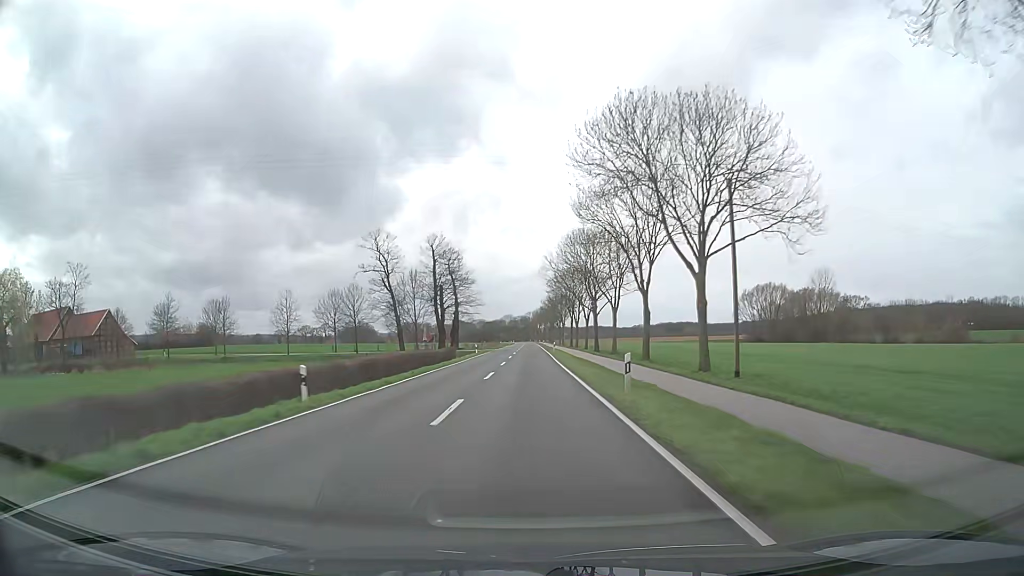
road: secondary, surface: asphalt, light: Day
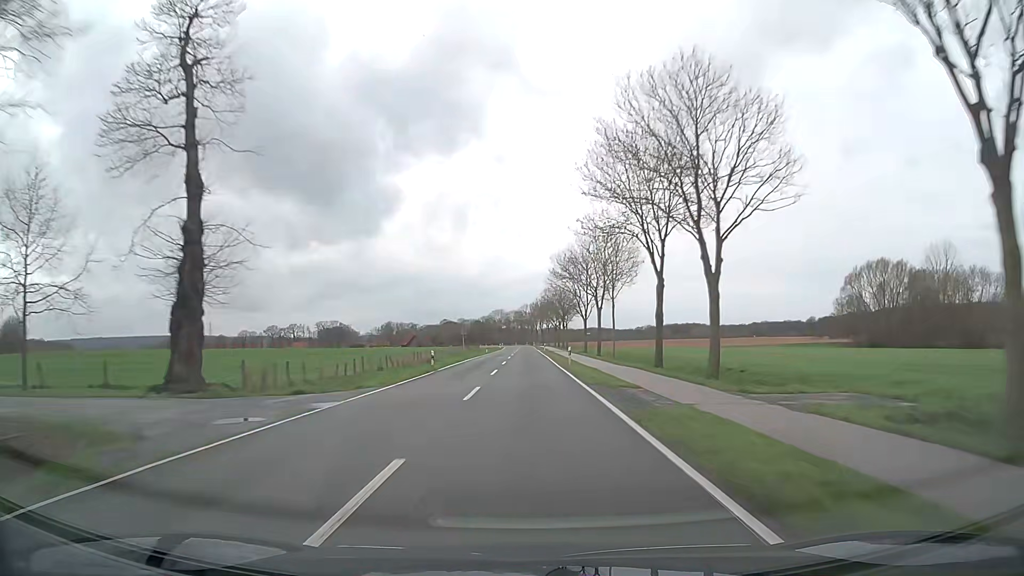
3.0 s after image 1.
(+0.4, +79.1) m; 0°
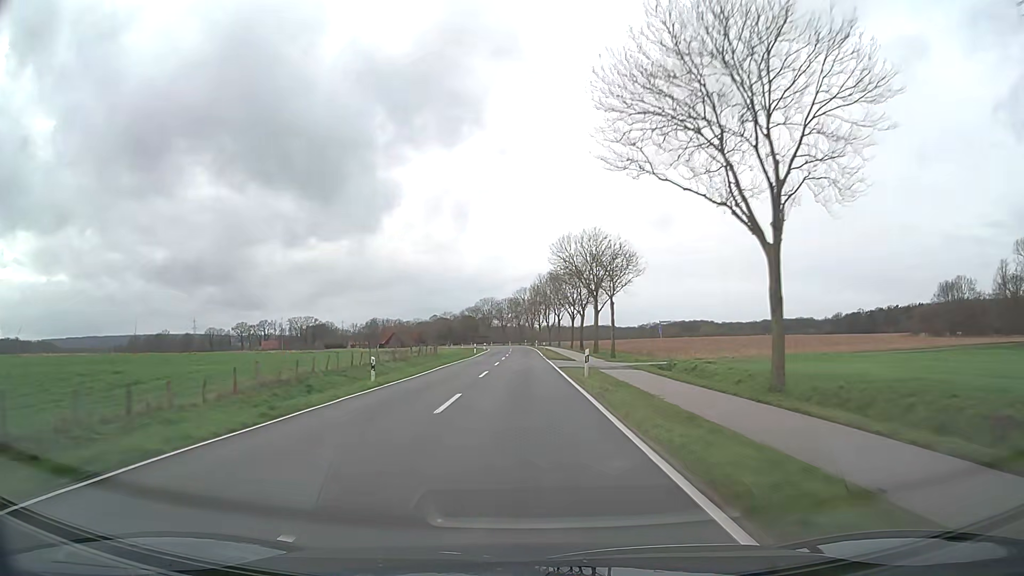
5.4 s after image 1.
(0.0, +63.1) m; 0°
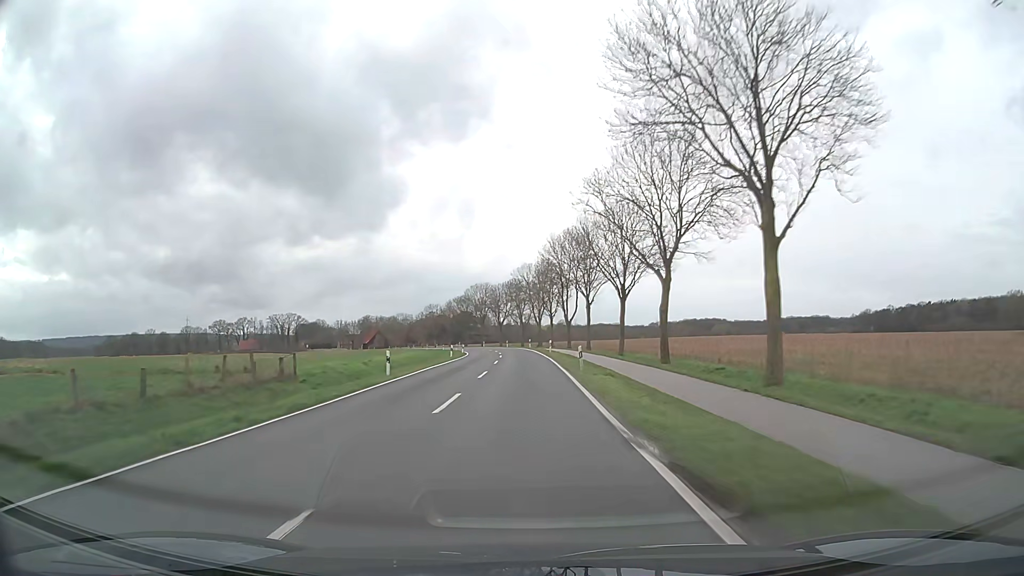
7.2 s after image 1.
(-0.2, +47.2) m; 0°
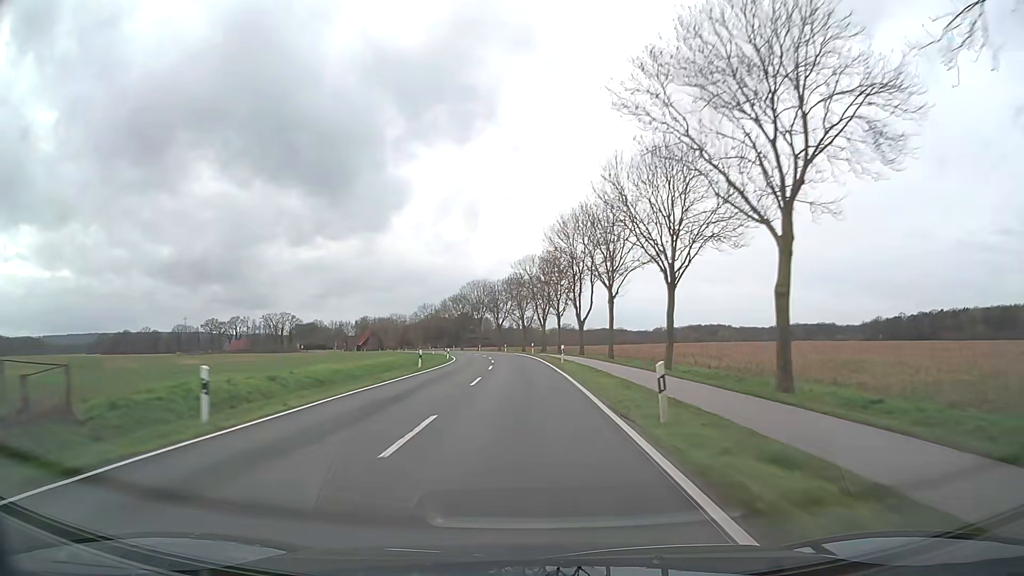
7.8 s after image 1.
(-0.1, +15.7) m; -1°
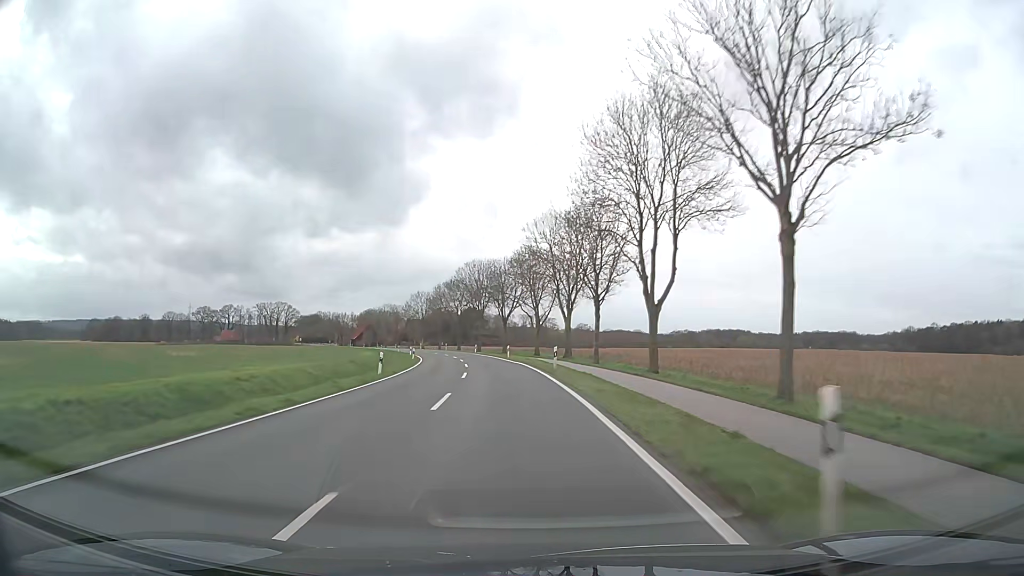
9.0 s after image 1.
(-0.1, +31.4) m; -1°
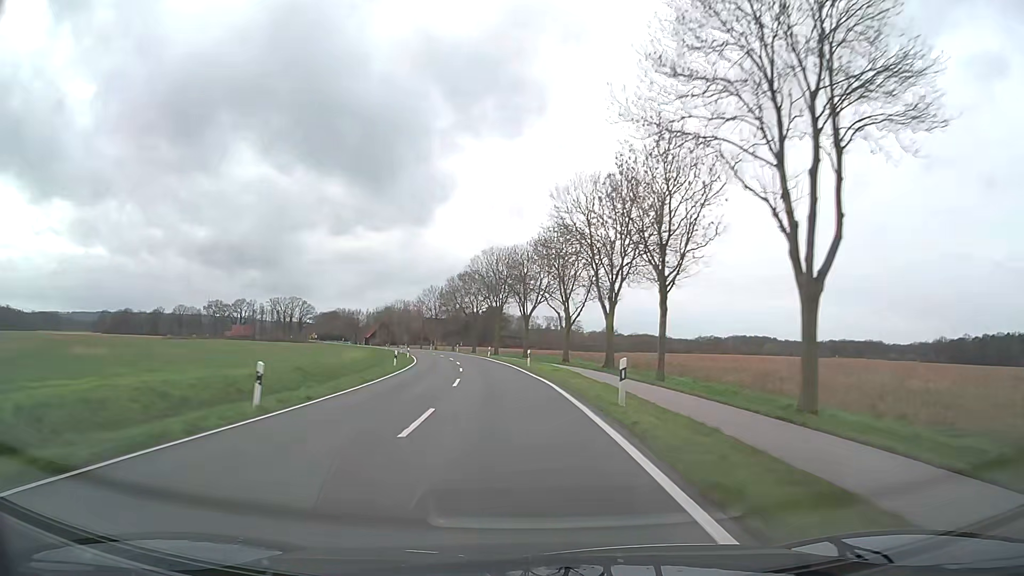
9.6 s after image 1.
(-0.2, +15.7) m; -2°
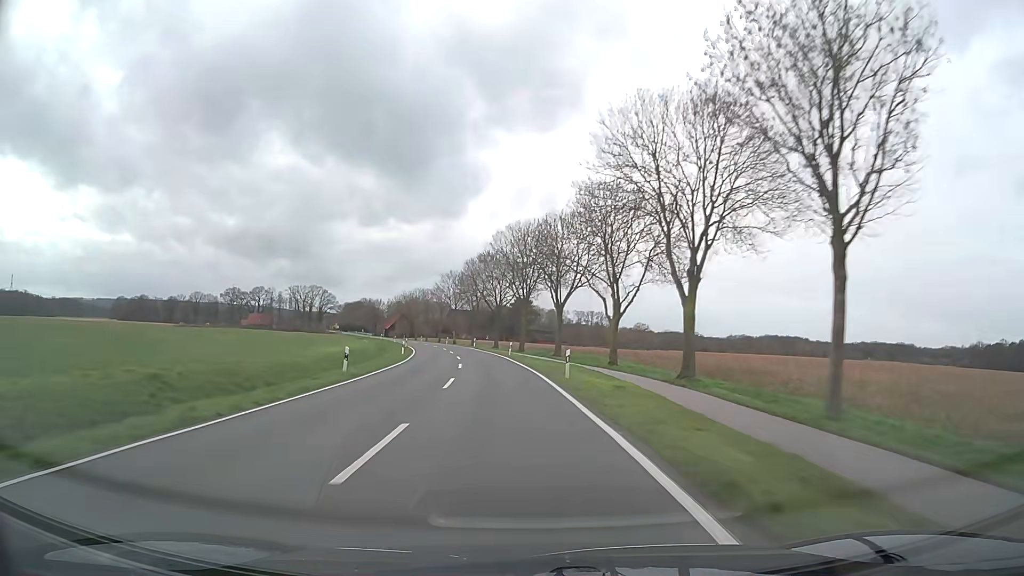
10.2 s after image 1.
(-0.3, +15.7) m; -2°
